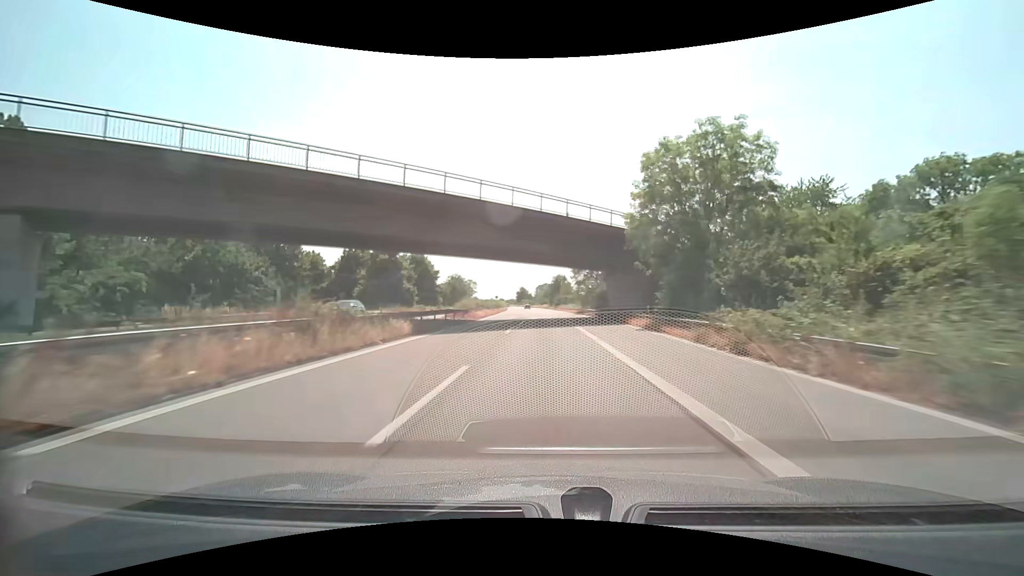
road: trunk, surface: asphalt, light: Day
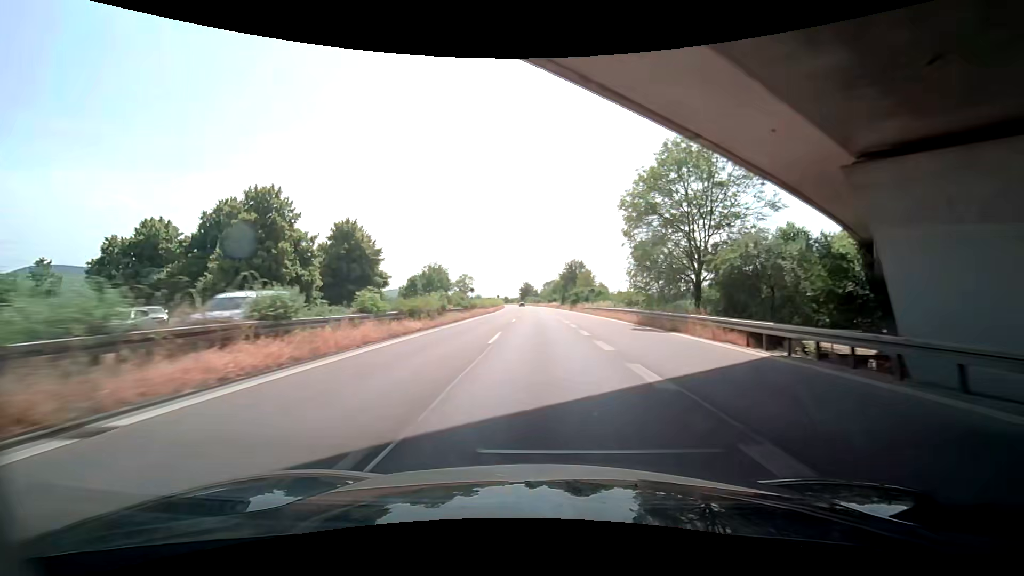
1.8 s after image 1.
(-0.2, +42.3) m; 0°
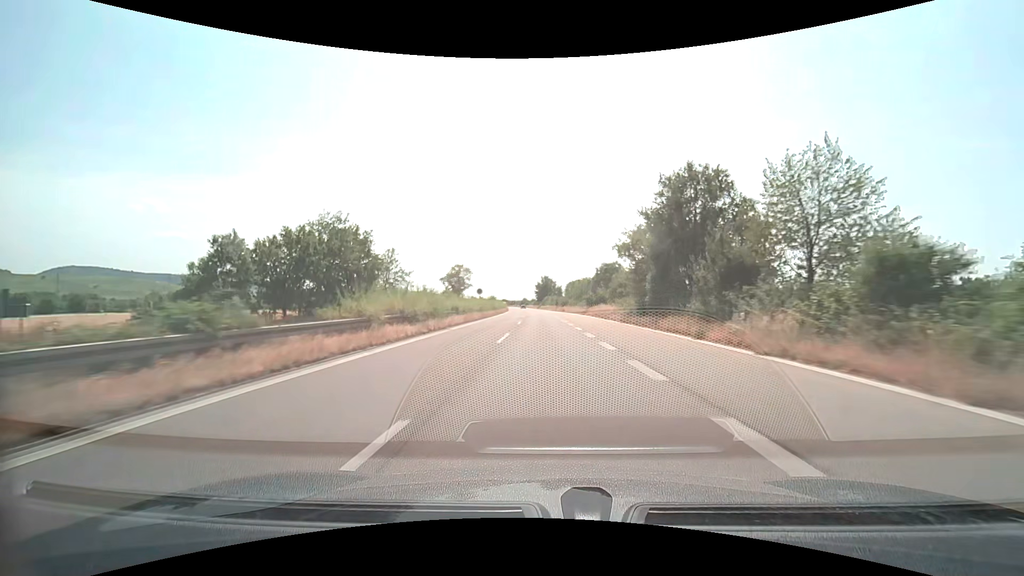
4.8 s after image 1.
(-2.1, +70.8) m; -3°
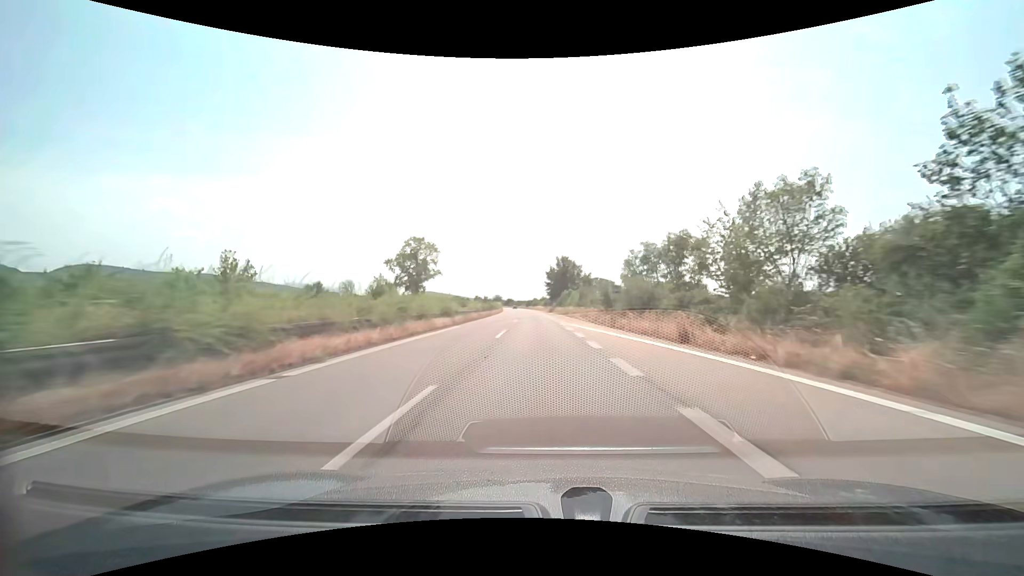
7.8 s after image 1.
(-1.0, +71.3) m; -1°
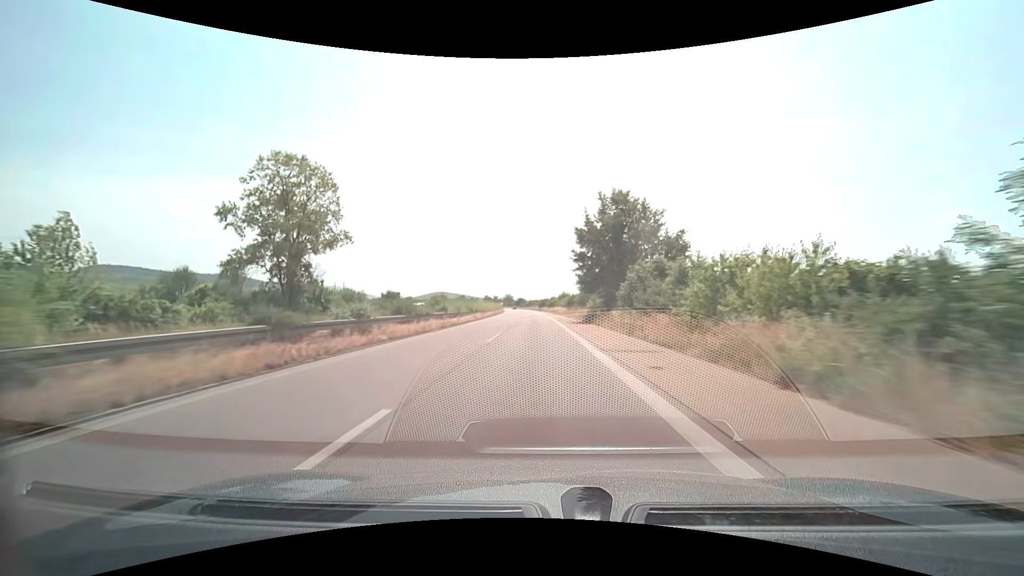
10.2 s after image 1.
(-0.9, +57.3) m; -2°
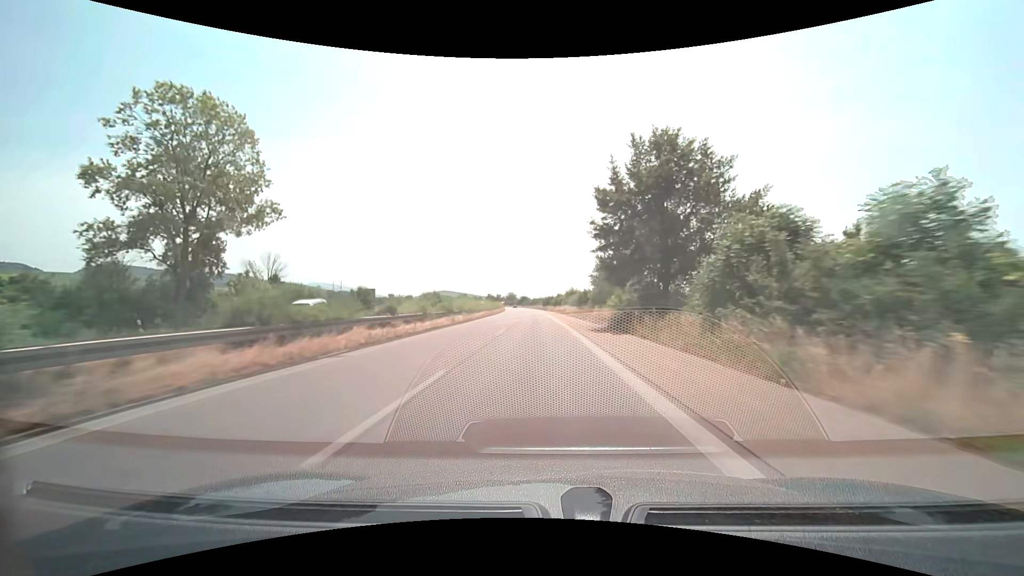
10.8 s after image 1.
(-0.1, +14.3) m; 0°
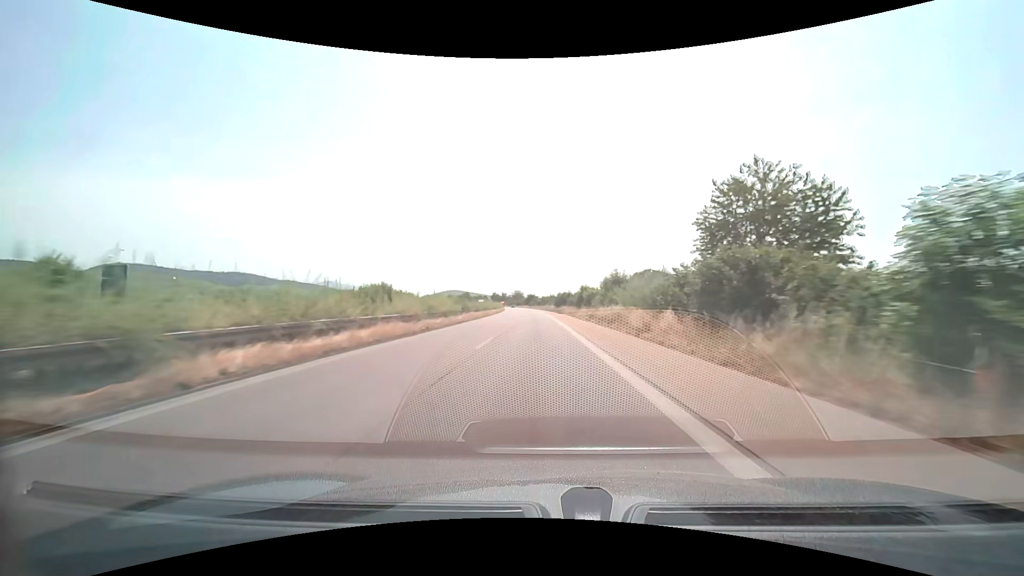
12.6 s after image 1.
(-0.6, +43.0) m; -1°
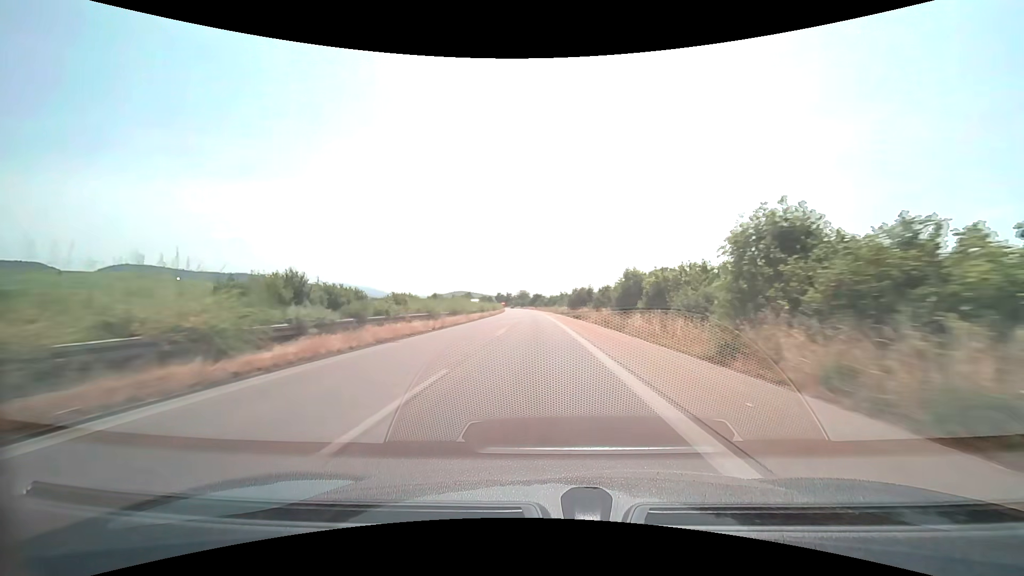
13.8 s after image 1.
(-0.2, +28.7) m; -1°
(0, +10) (0, +20) (0, +30) (-1, +40) (-1, +50) (-1, +60) (-2, +70) (-2, +80) (-3, +90) (-3, +100) m
